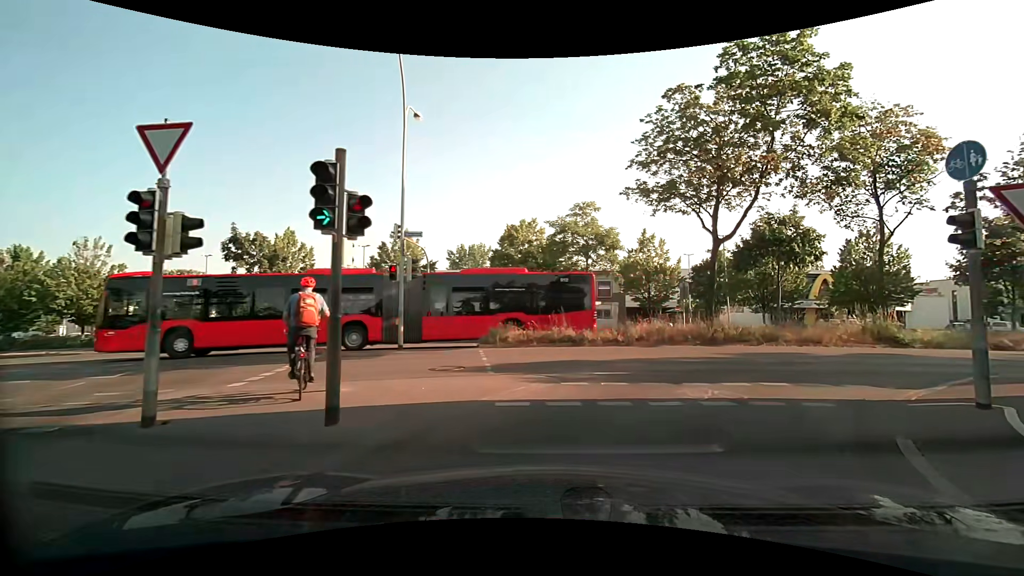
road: secondary_link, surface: asphalt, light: Day
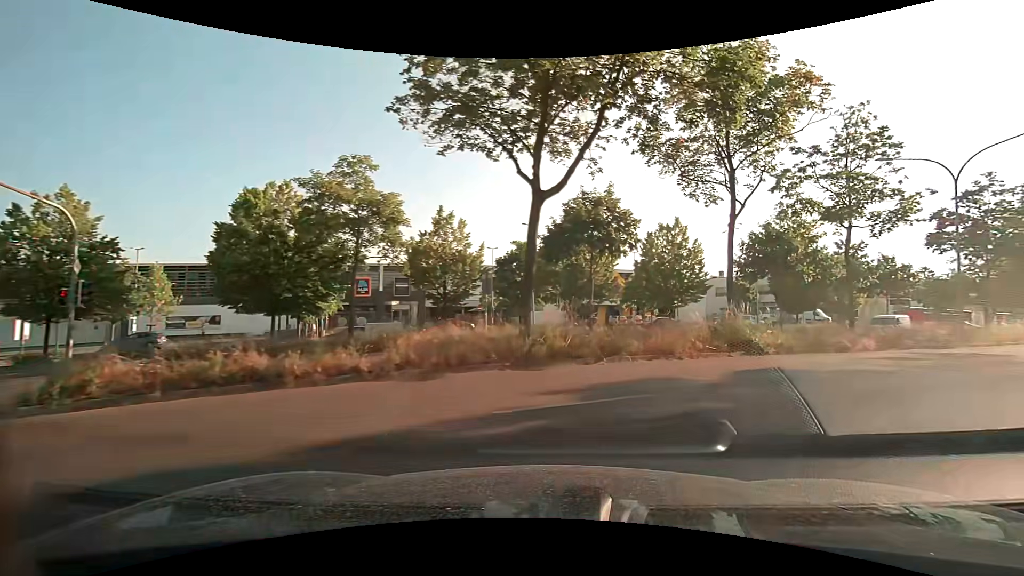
(+2.0, +8.6) m; +22°
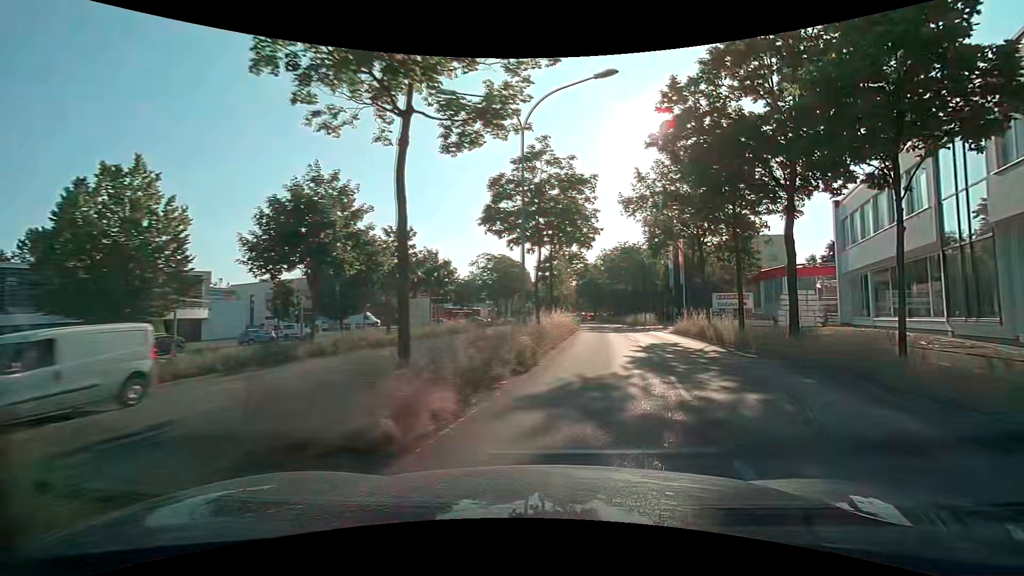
(+6.5, +13.3) m; +48°
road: primary
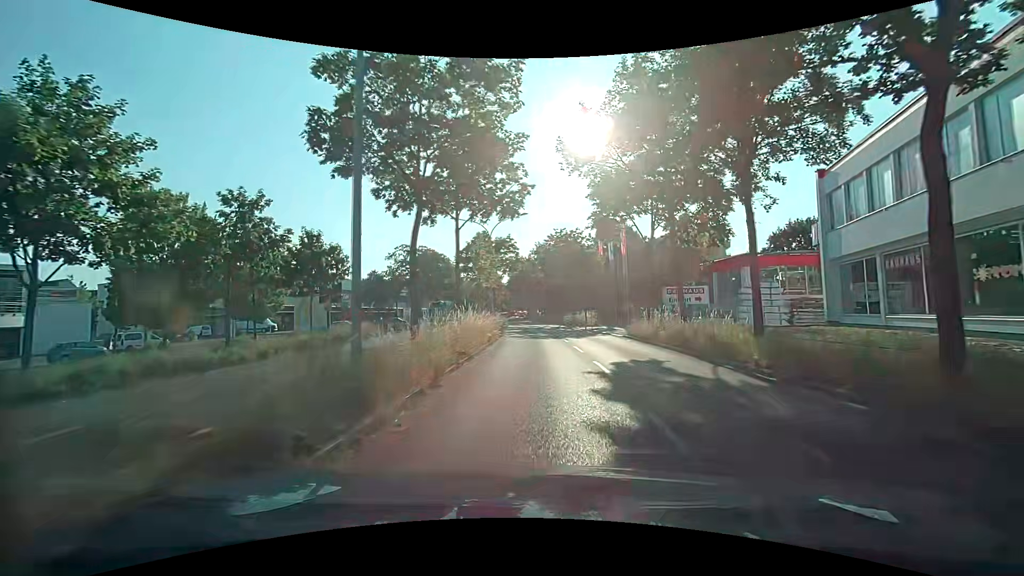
(+1.0, +9.7) m; +8°
(0, +10) (0, +20) (-1, +30) (-1, +40) (-2, +50) (-4, +60) (-5, +70) (-6, +80) (-7, +90) (-9, +99) m
